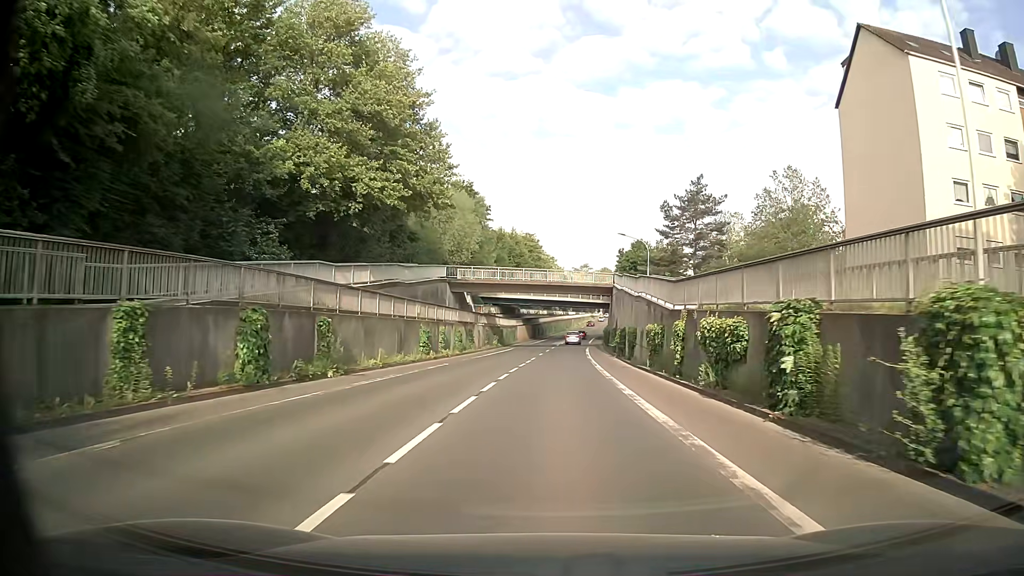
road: secondary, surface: asphalt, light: Day
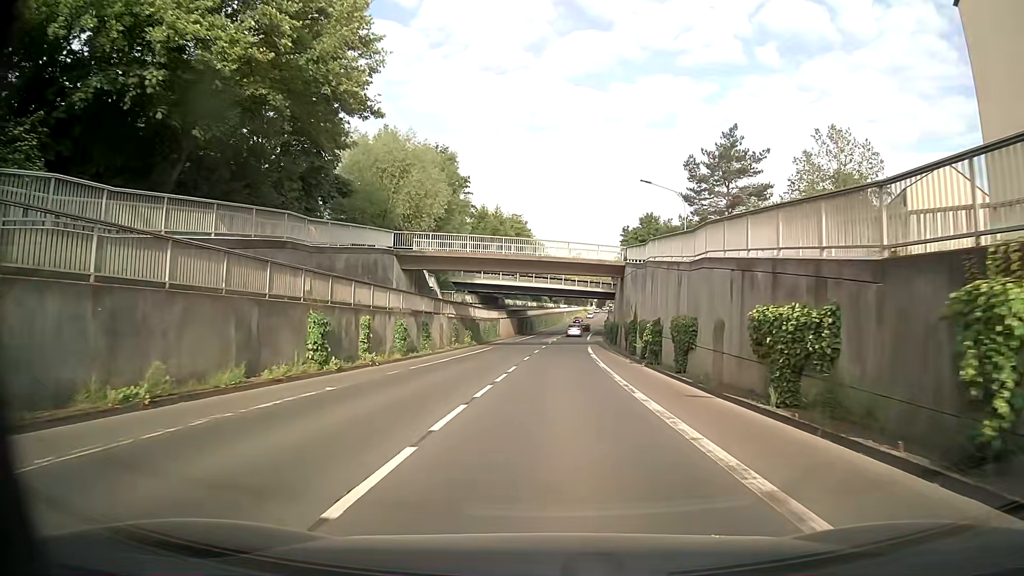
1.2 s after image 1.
(+0.1, +15.8) m; +1°
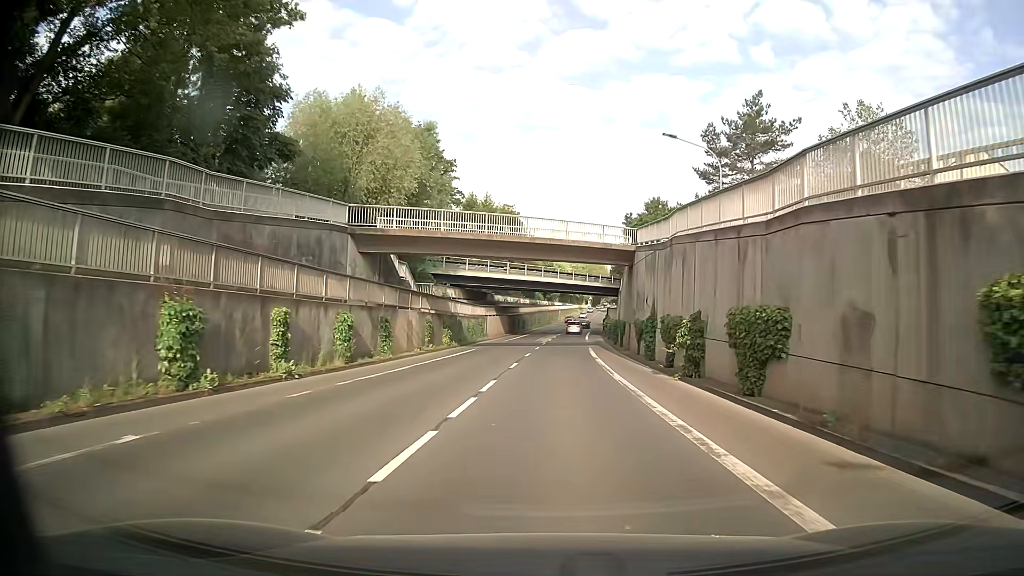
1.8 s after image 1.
(0.0, +7.9) m; 0°
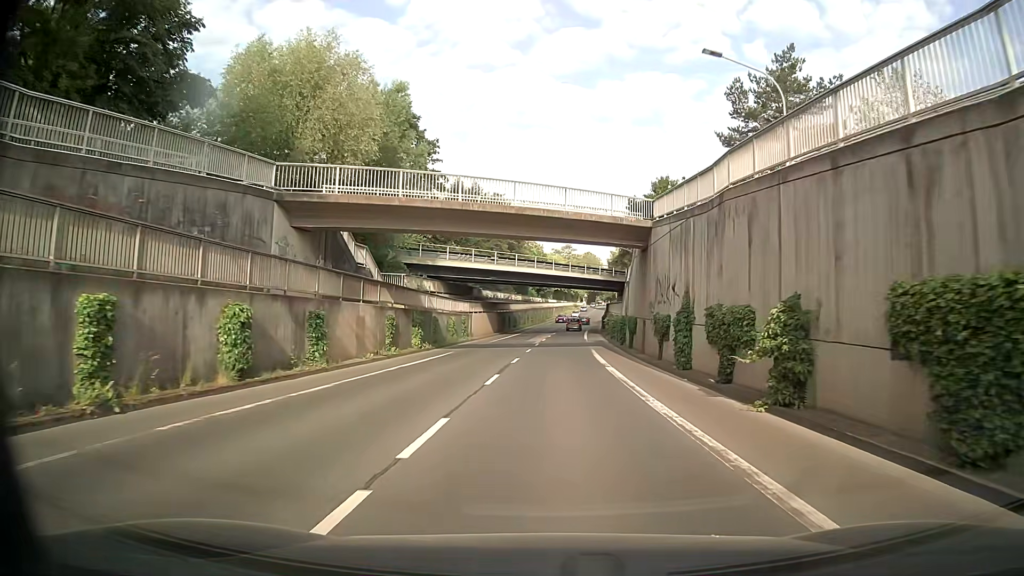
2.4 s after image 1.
(+0.1, +7.9) m; +1°
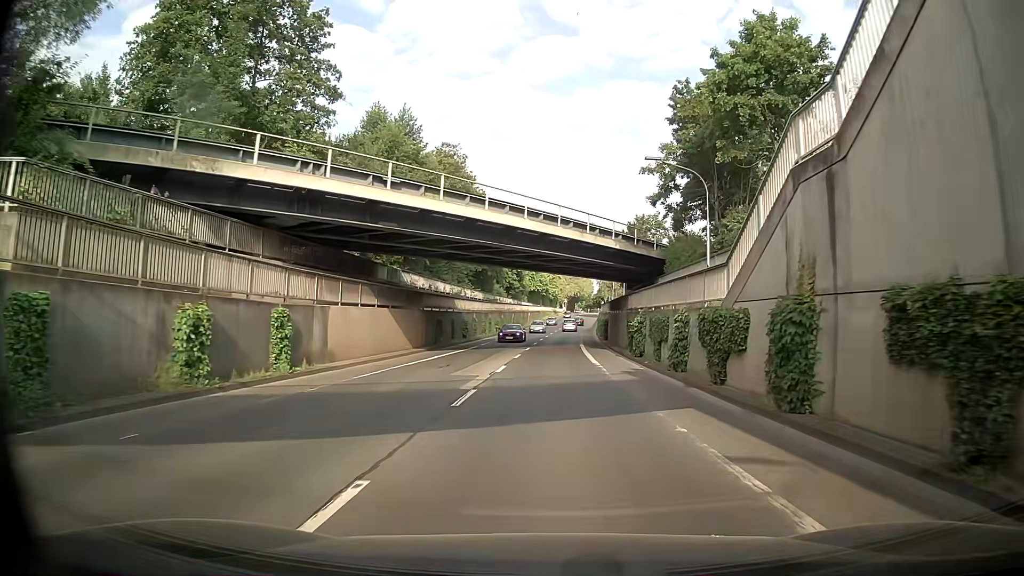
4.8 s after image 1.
(+0.5, +31.4) m; +1°
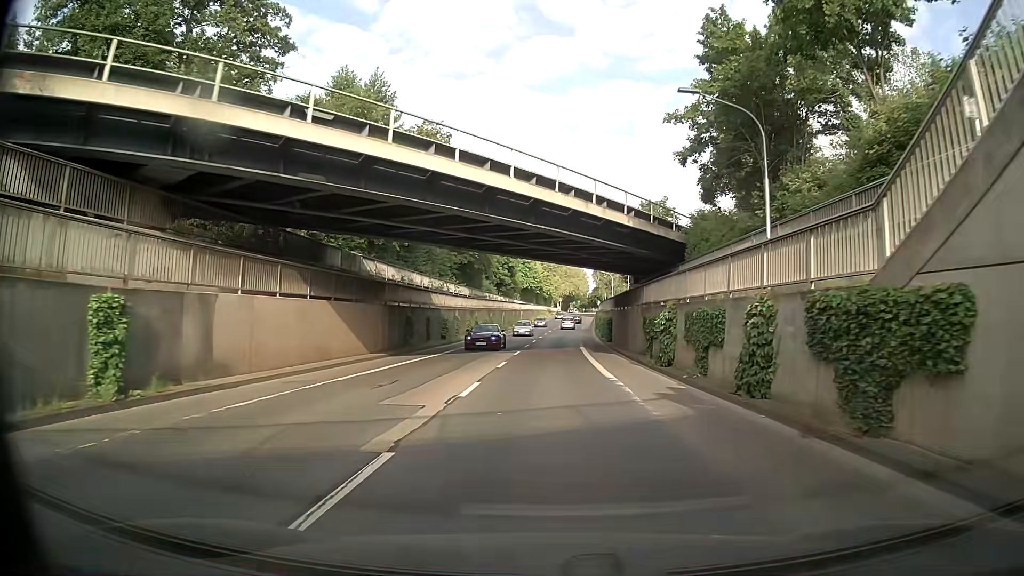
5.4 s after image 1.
(+0.1, +7.8) m; +2°
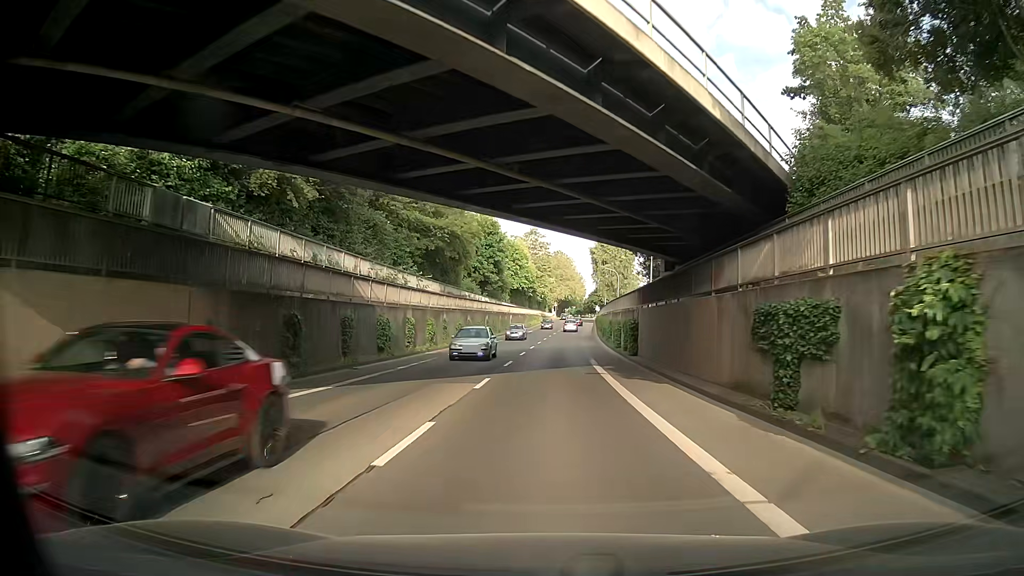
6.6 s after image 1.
(0.0, +15.4) m; 0°
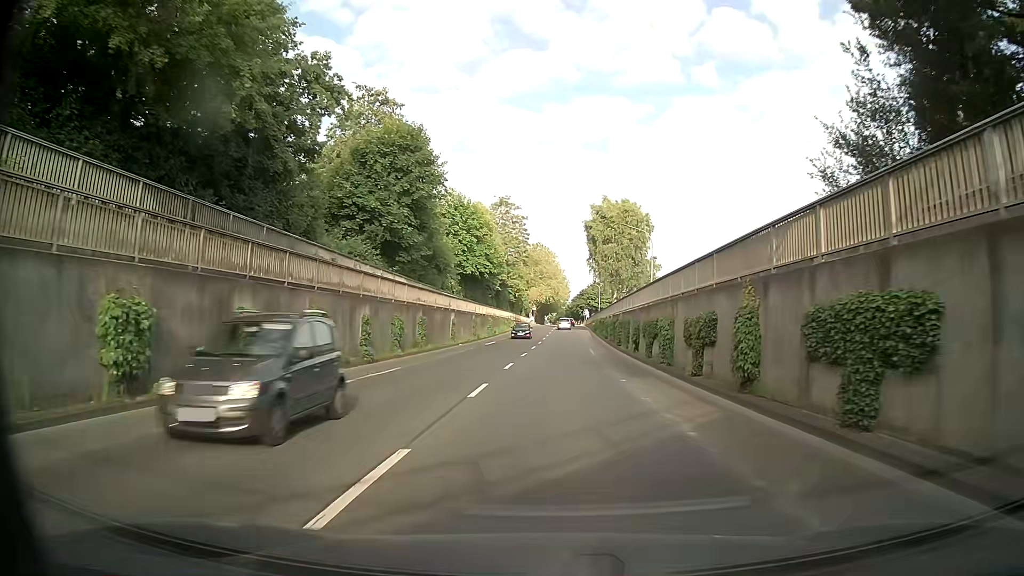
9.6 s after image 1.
(+0.6, +38.4) m; +2°
(0, +10) (0, +20) (+1, +30) (+1, +40) (+1, +50) (+2, +60) (+2, +70) (+2, +80) (+3, +90) (+3, +100) m
